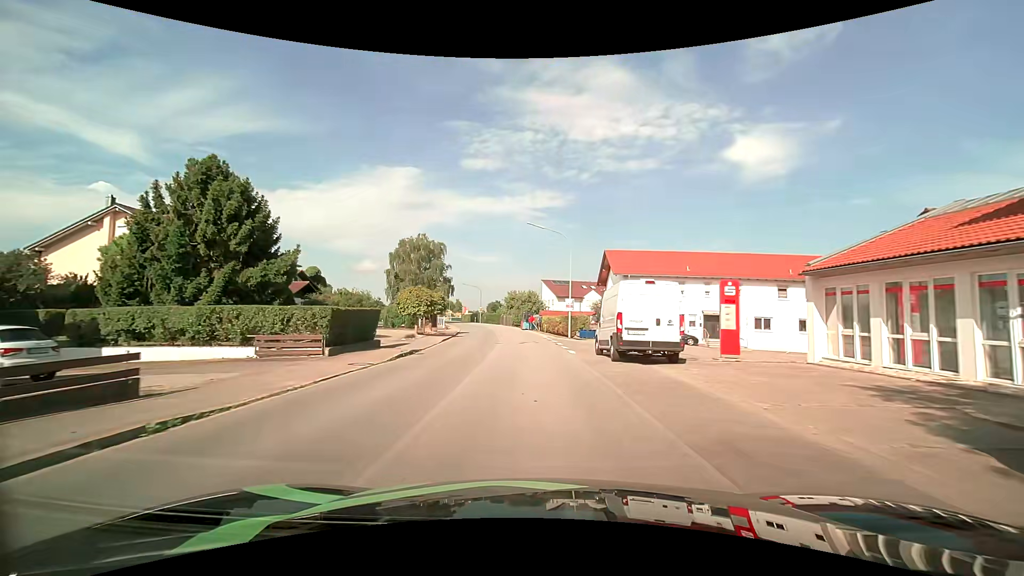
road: secondary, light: Day
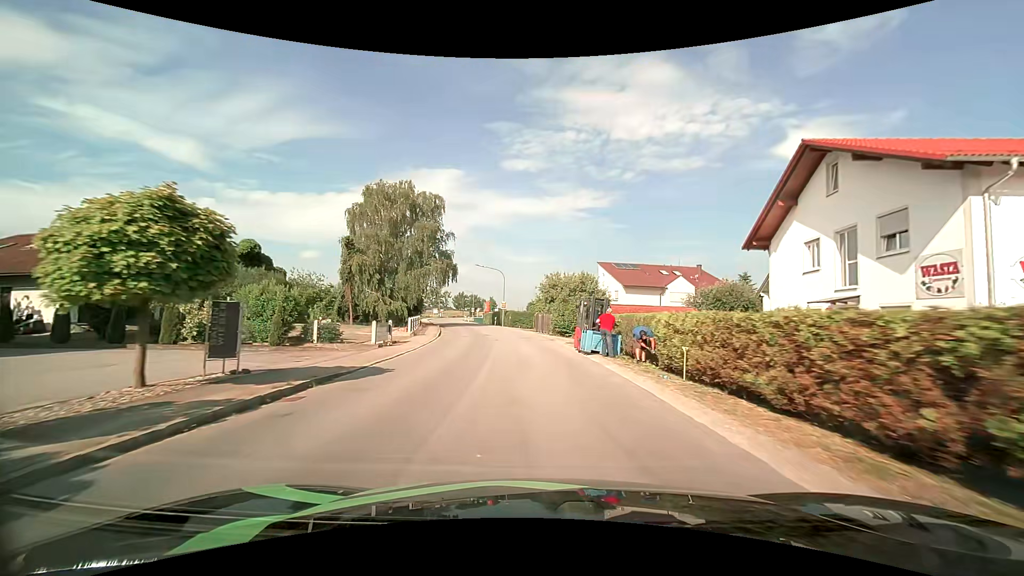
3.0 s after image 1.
(-1.6, +34.8) m; -4°
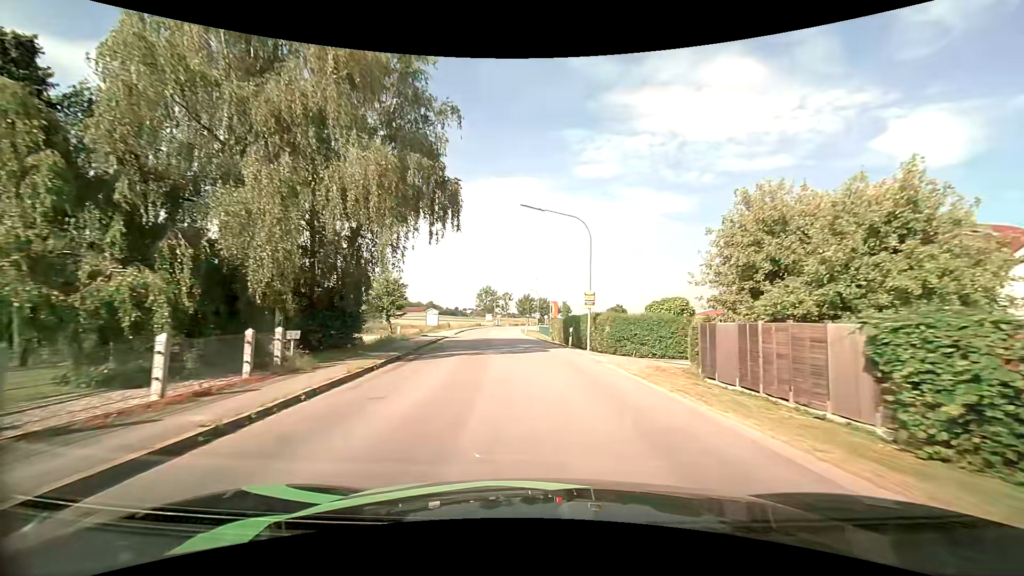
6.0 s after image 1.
(-3.0, +35.1) m; -8°
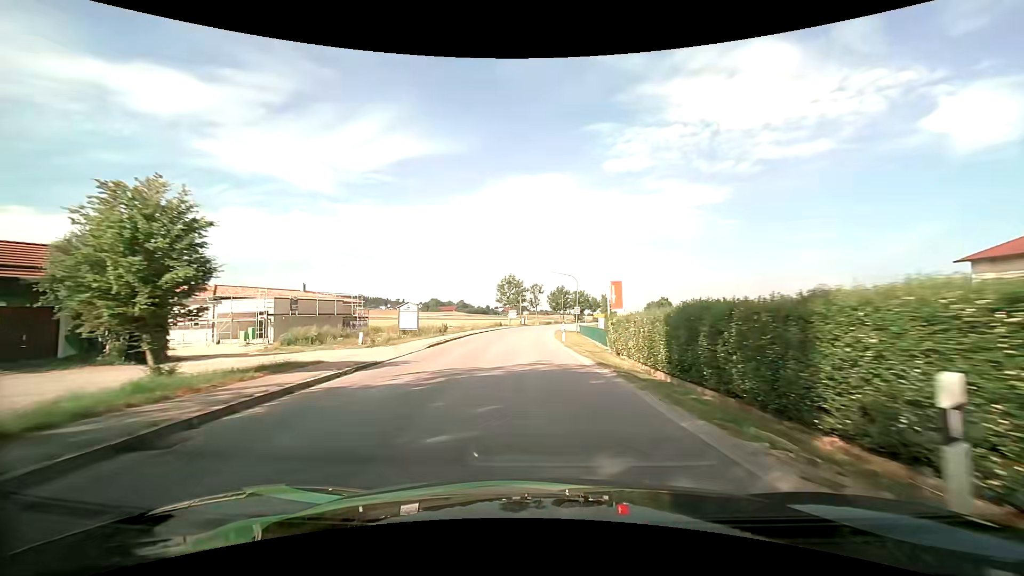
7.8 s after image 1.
(-0.8, +23.0) m; -3°
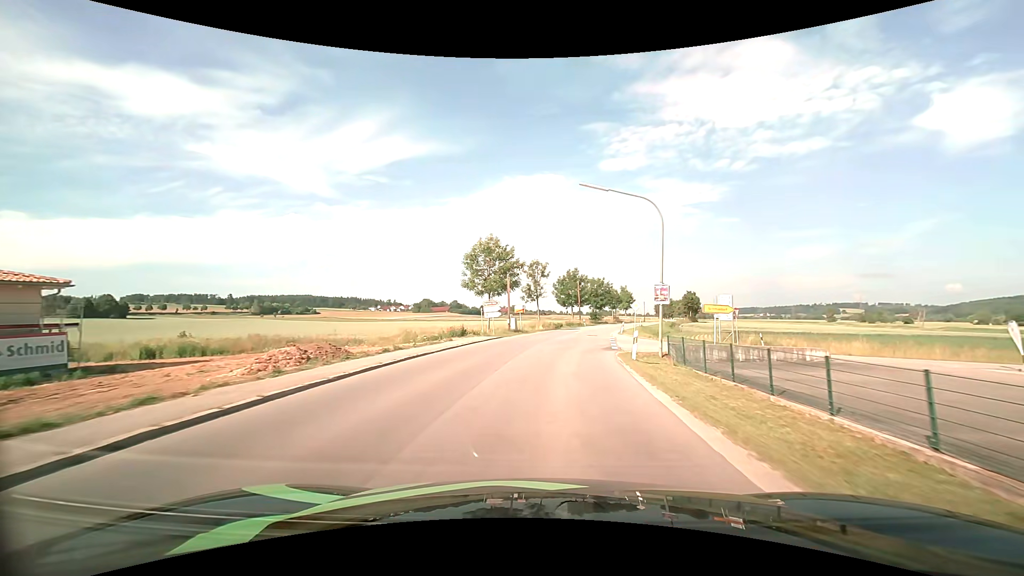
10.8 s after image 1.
(-1.3, +40.4) m; -1°
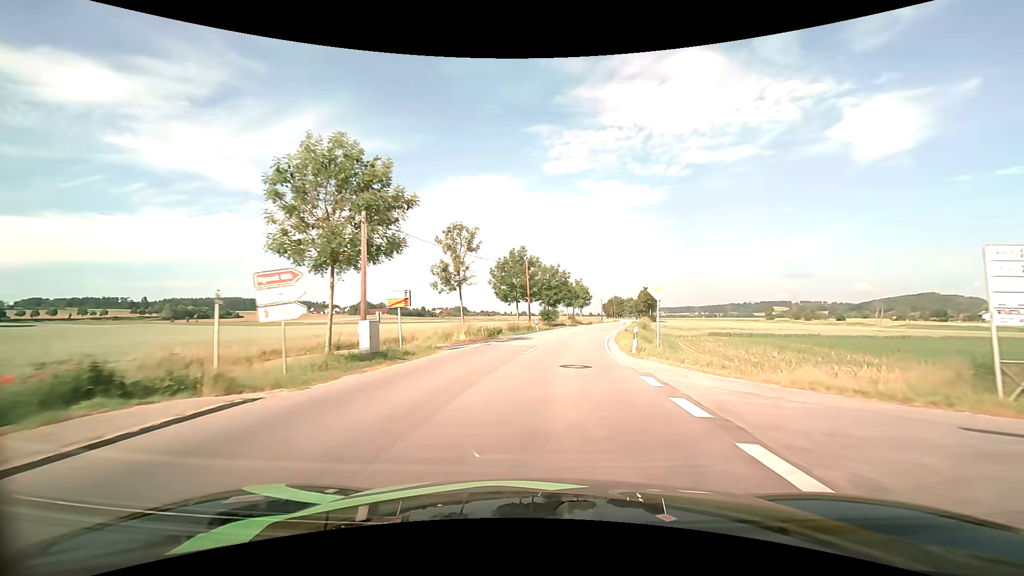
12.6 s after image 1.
(+1.4, +24.9) m; +6°
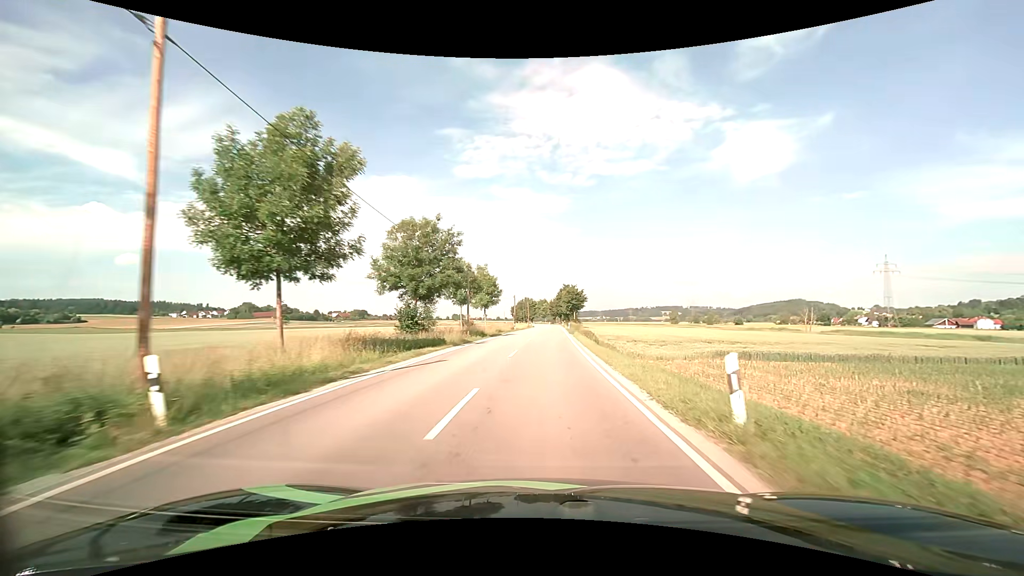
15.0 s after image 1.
(+3.3, +36.3) m; +11°
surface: asphalt
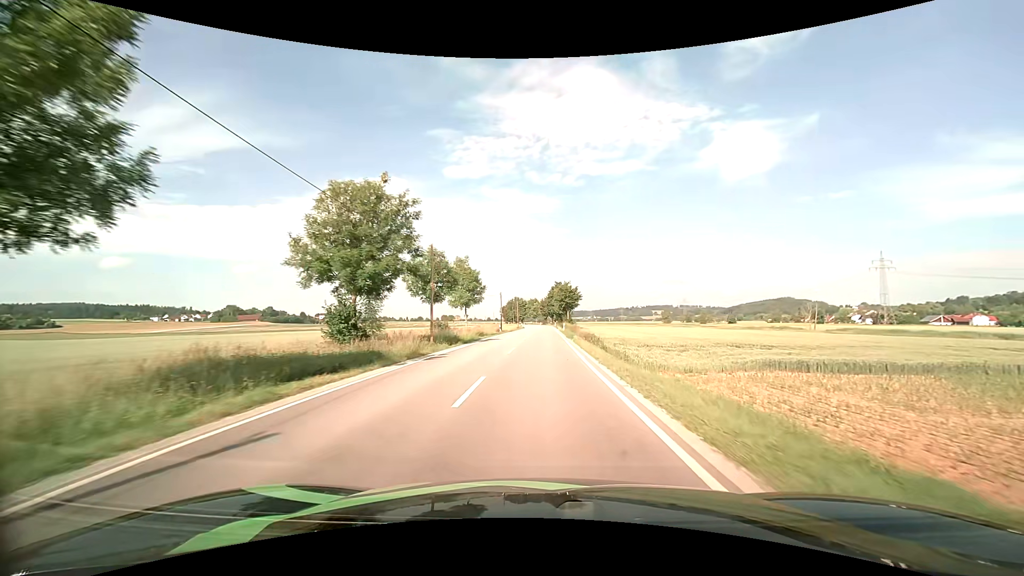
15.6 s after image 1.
(+0.2, +10.0) m; +2°
(0, +10) (0, +20) (0, +30) (0, +40) (0, +50) (0, +60) (0, +70) (0, +80) (0, +90) (0, +100) m
